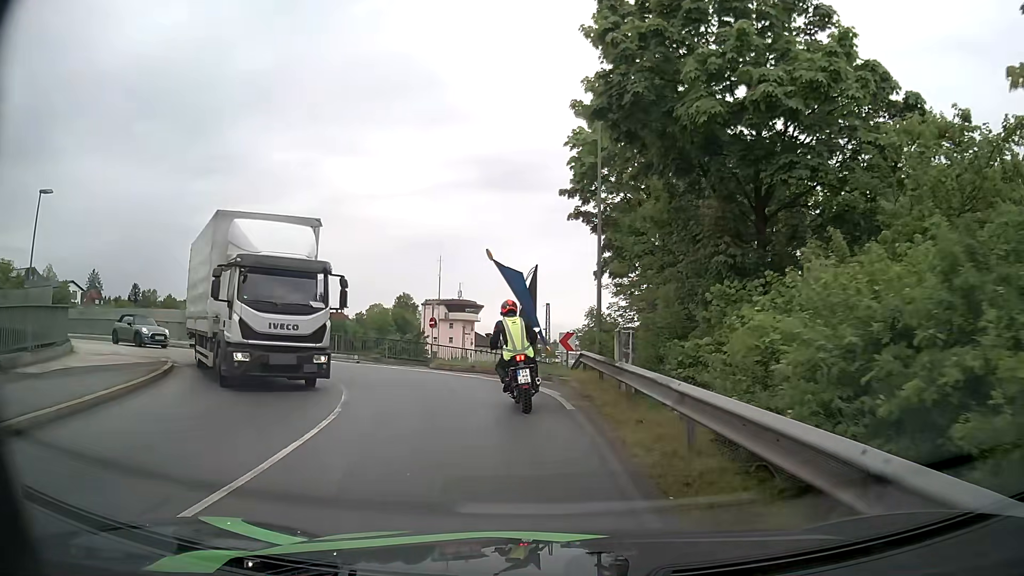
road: unclassified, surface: asphalt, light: Day
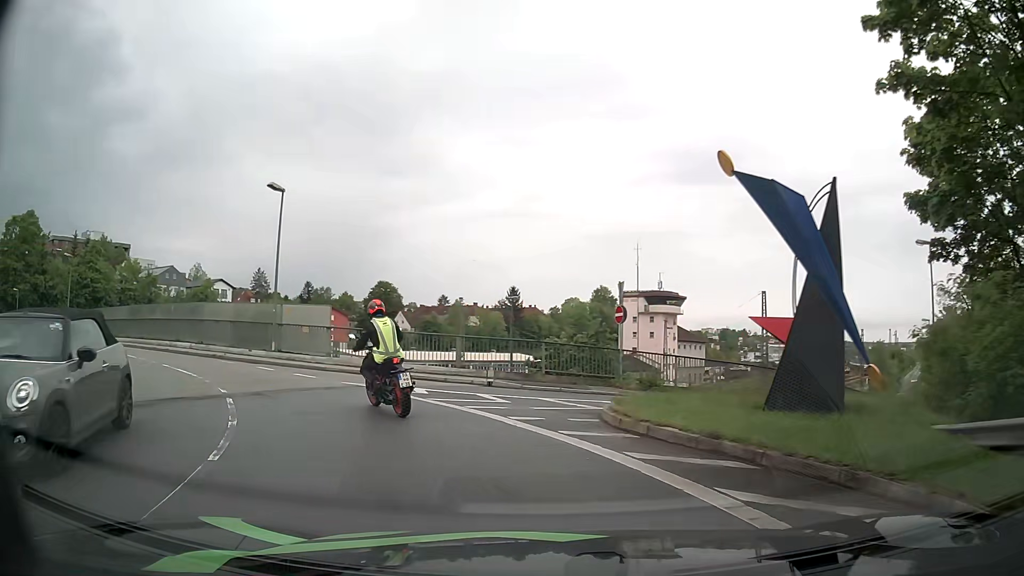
(-1.4, +14.3) m; -16°
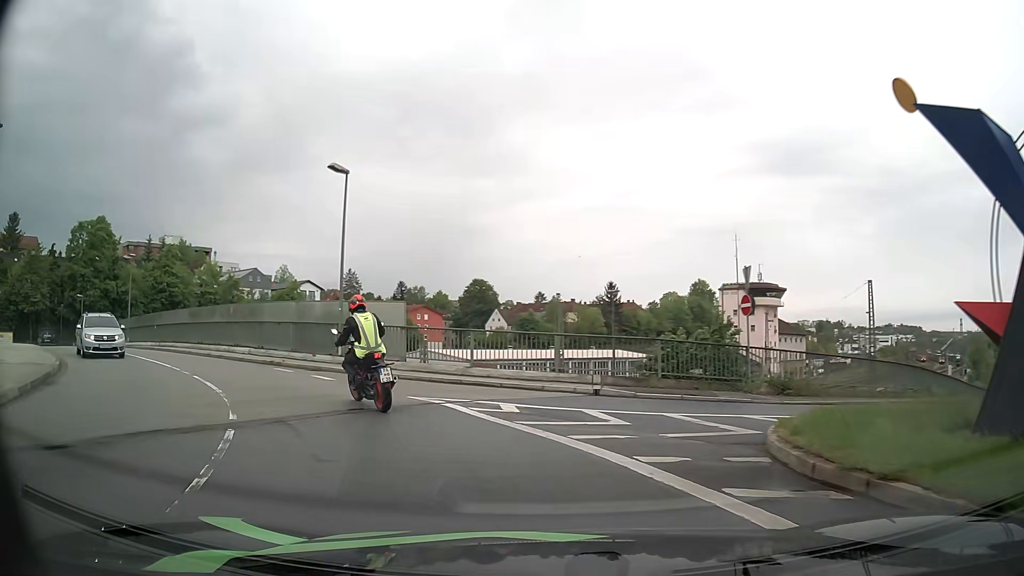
(-0.3, +3.5) m; -8°
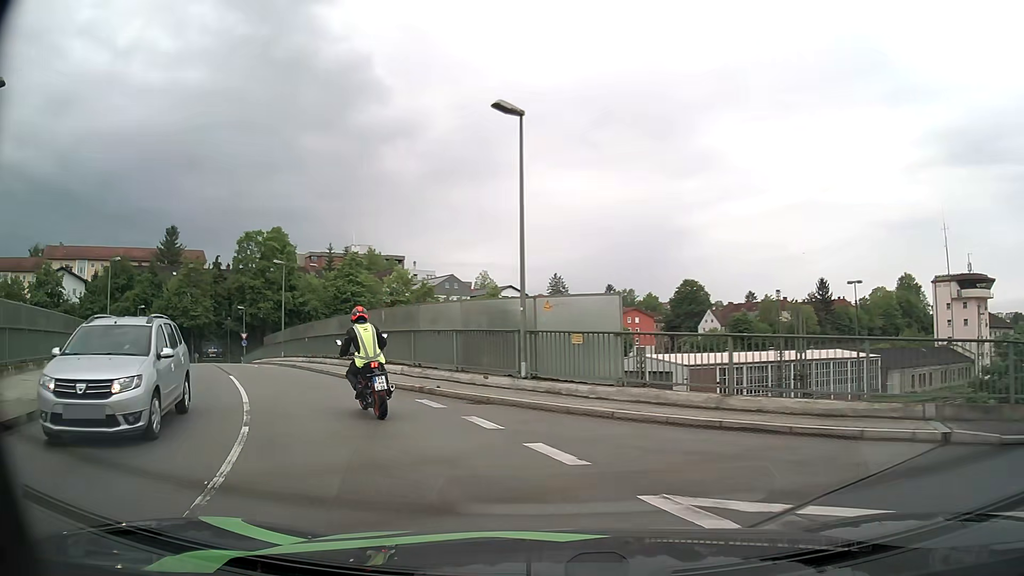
(-1.1, +7.2) m; -17°
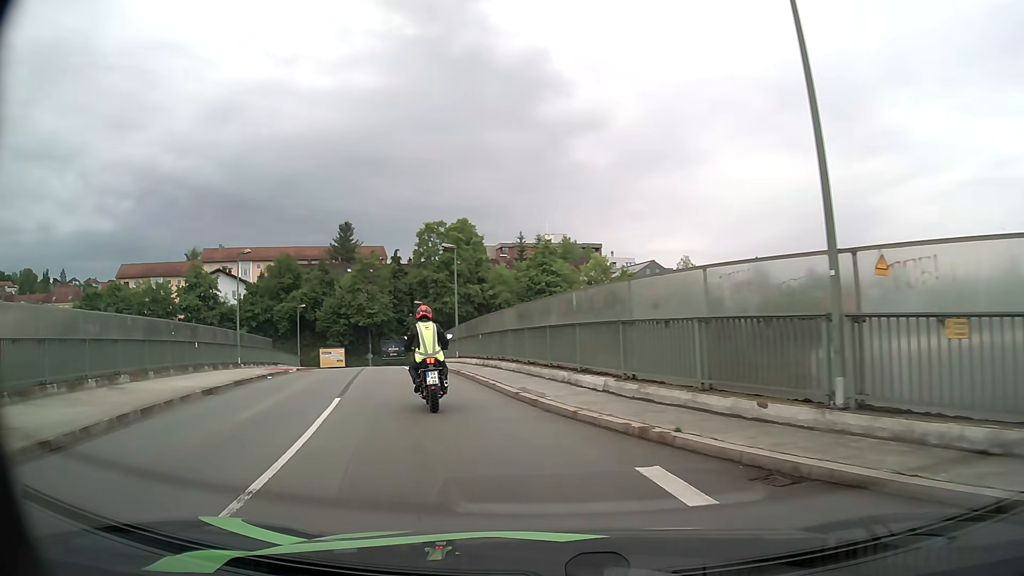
(-1.2, +7.2) m; -17°
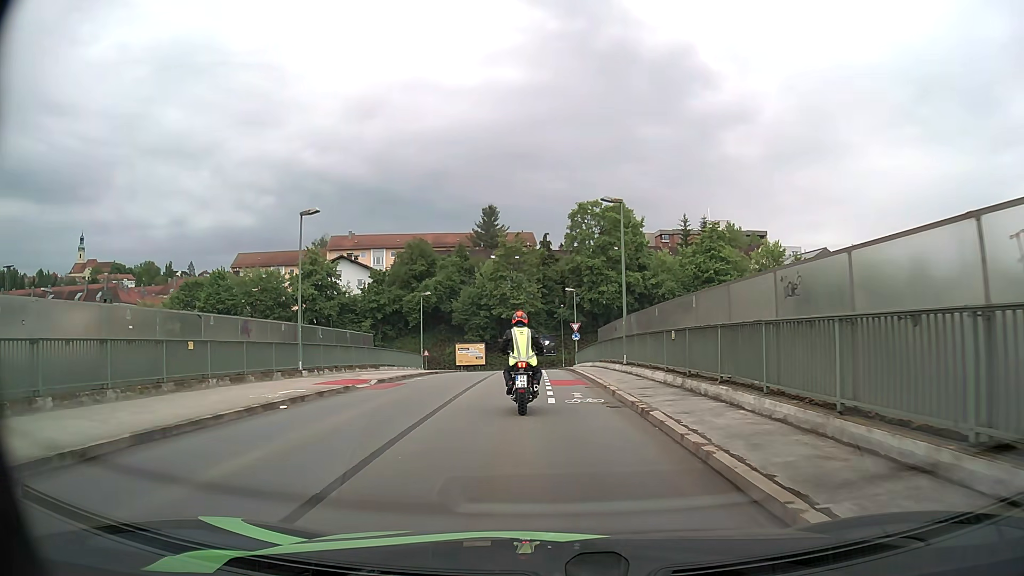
(-2.0, +12.1) m; -14°
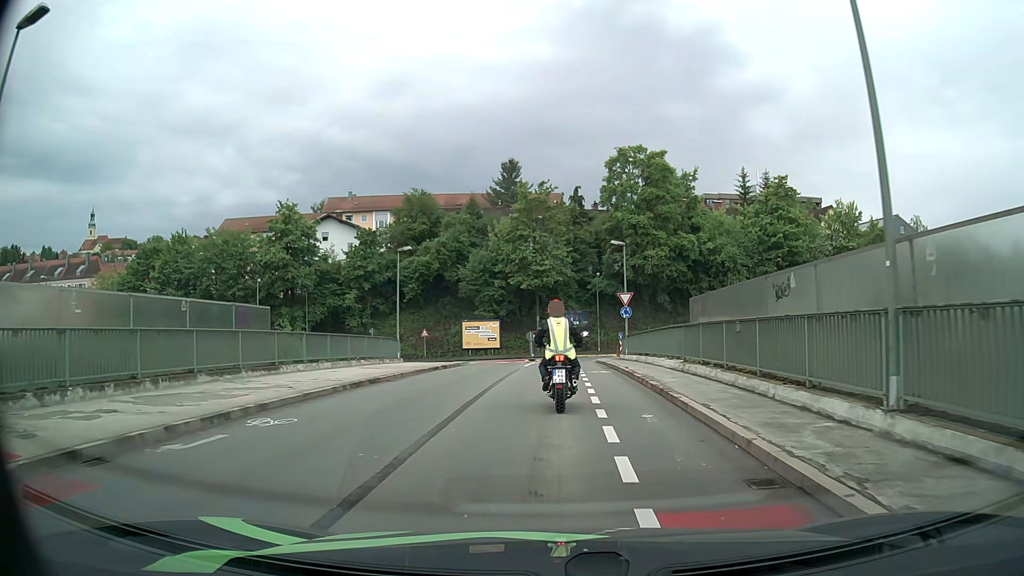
(-0.5, +18.1) m; -2°
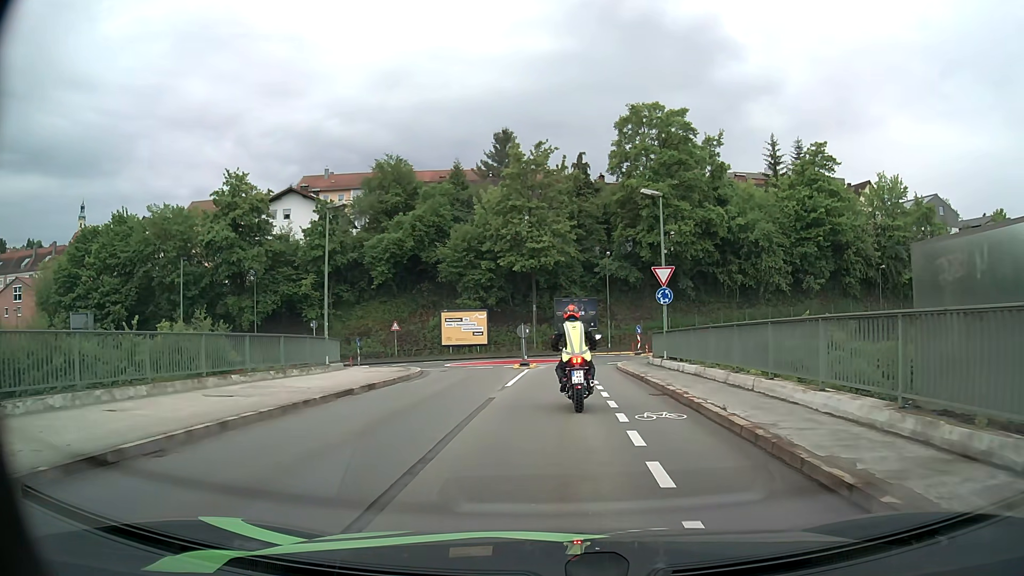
(0.0, +12.4) m; 0°
